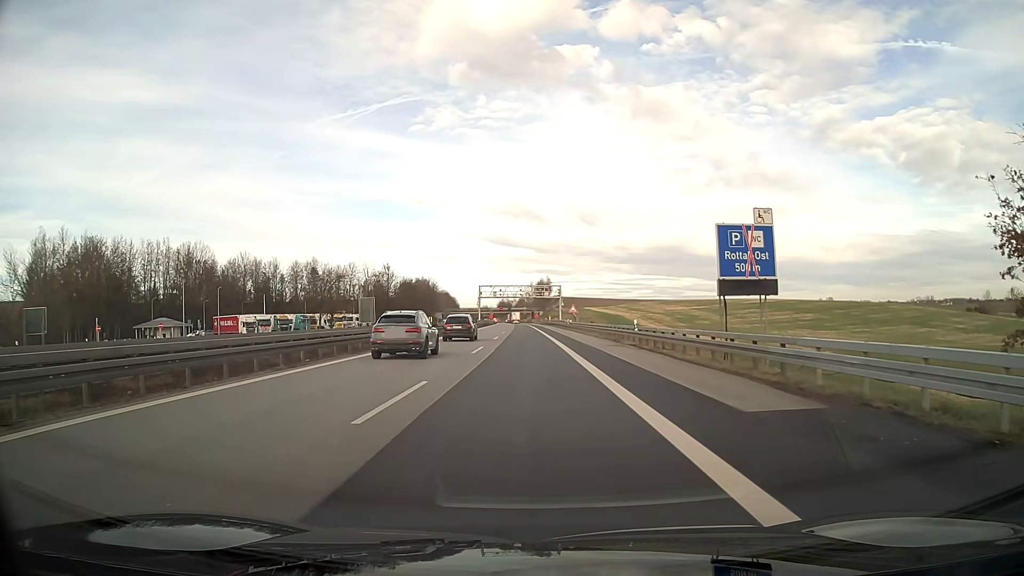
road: motorway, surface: asphalt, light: Day
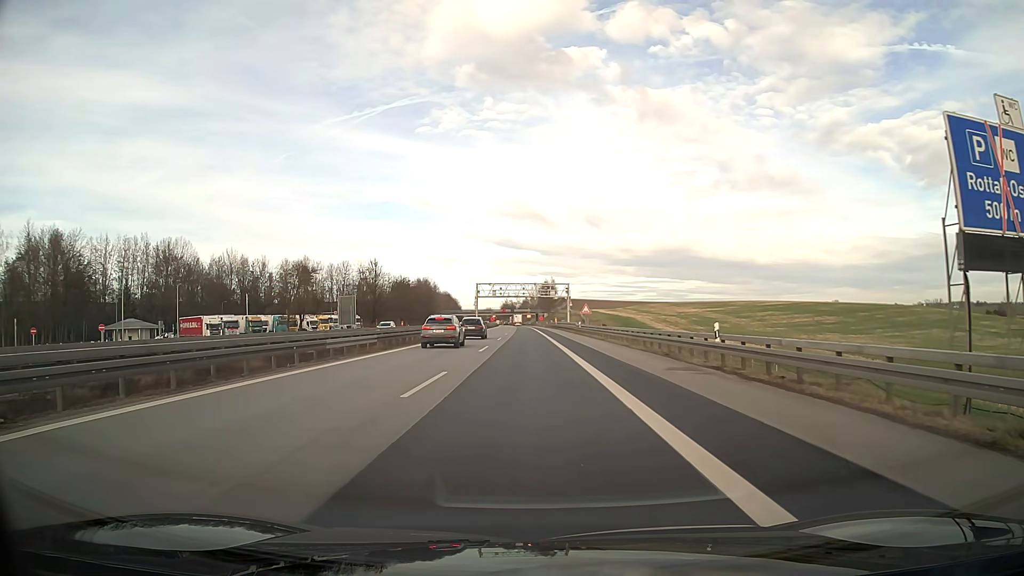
(0.0, +14.9) m; 0°
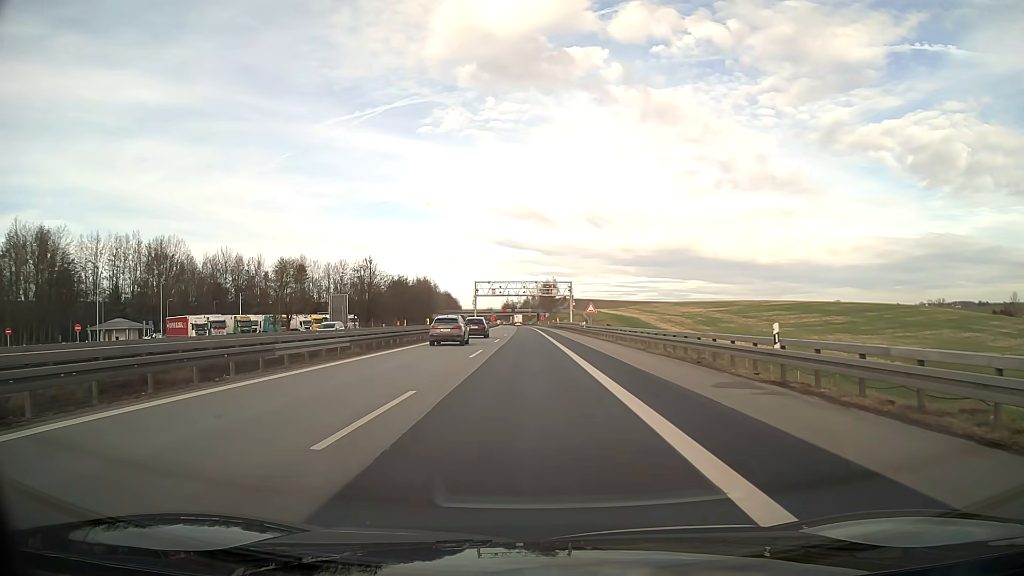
(0.0, +5.0) m; 0°
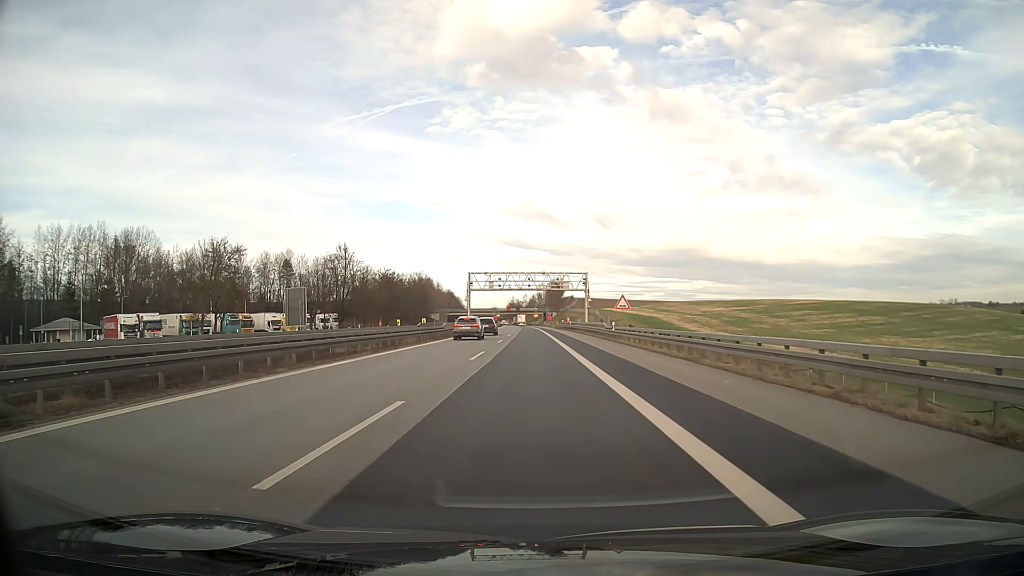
(-0.1, +19.9) m; 0°
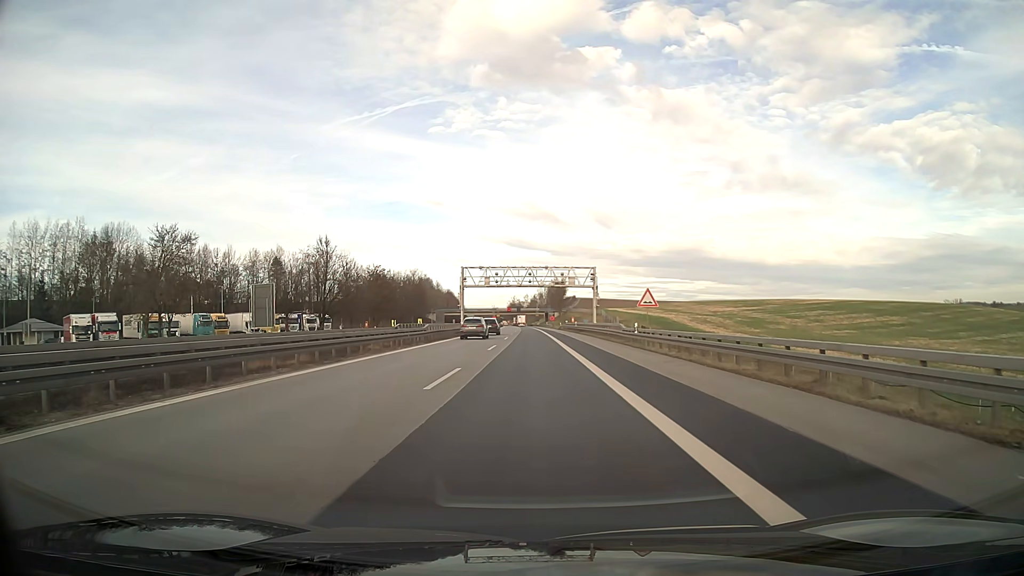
(0.0, +10.0) m; 0°
(0, +10) (0, +20) (0, +30) (0, +40) (0, +50) (0, +60) (0, +70) (0, +80) (0, +90) (0, +100) m
